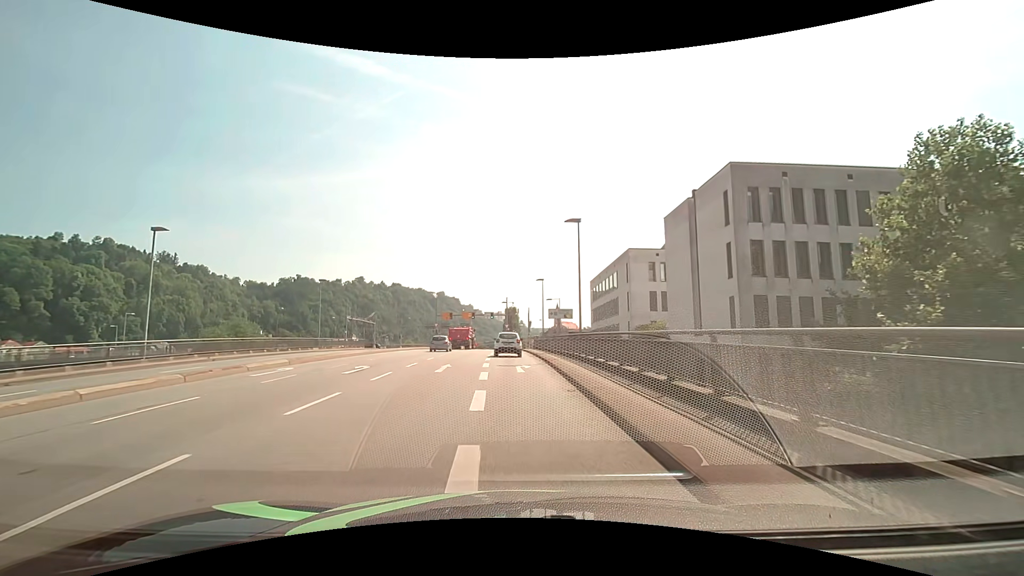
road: primary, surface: asphalt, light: Day
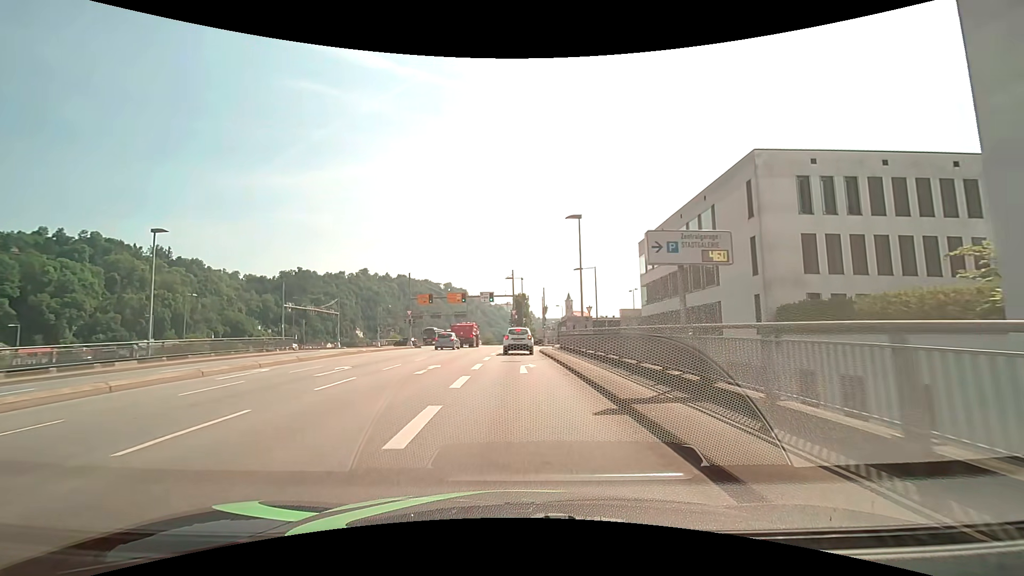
(-0.3, +27.0) m; -2°
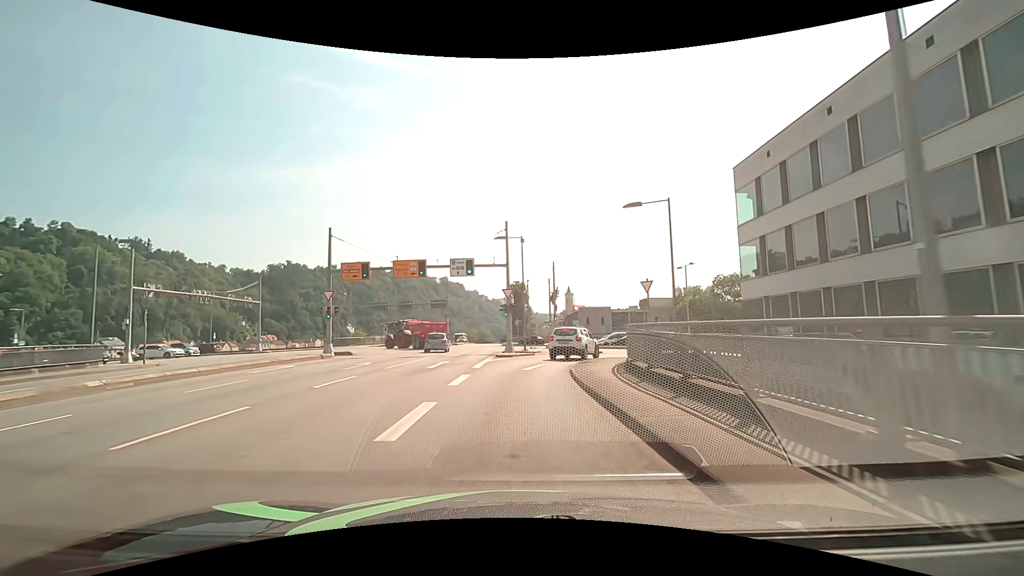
(+0.3, +23.4) m; +1°
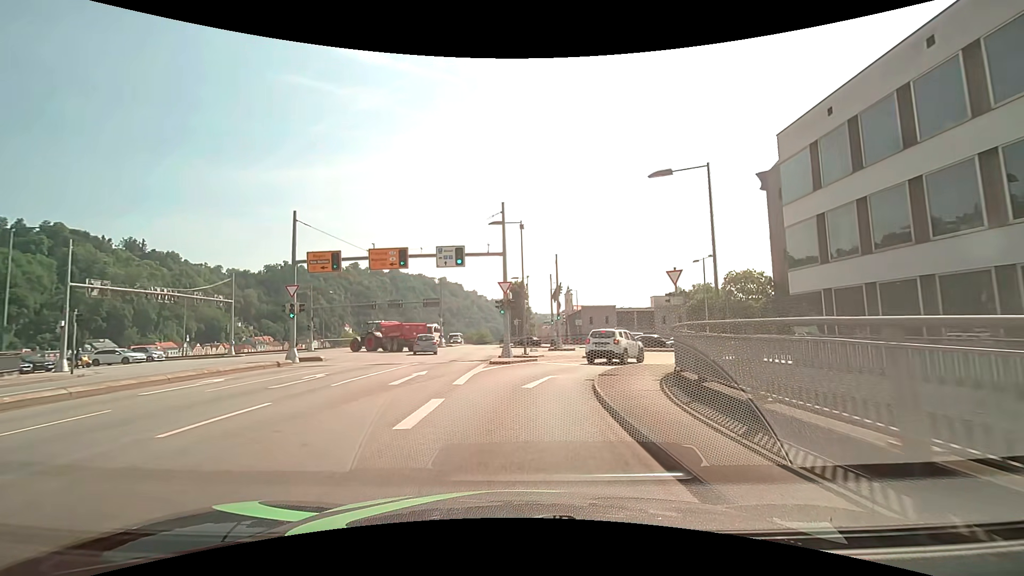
(0.0, +5.1) m; 0°
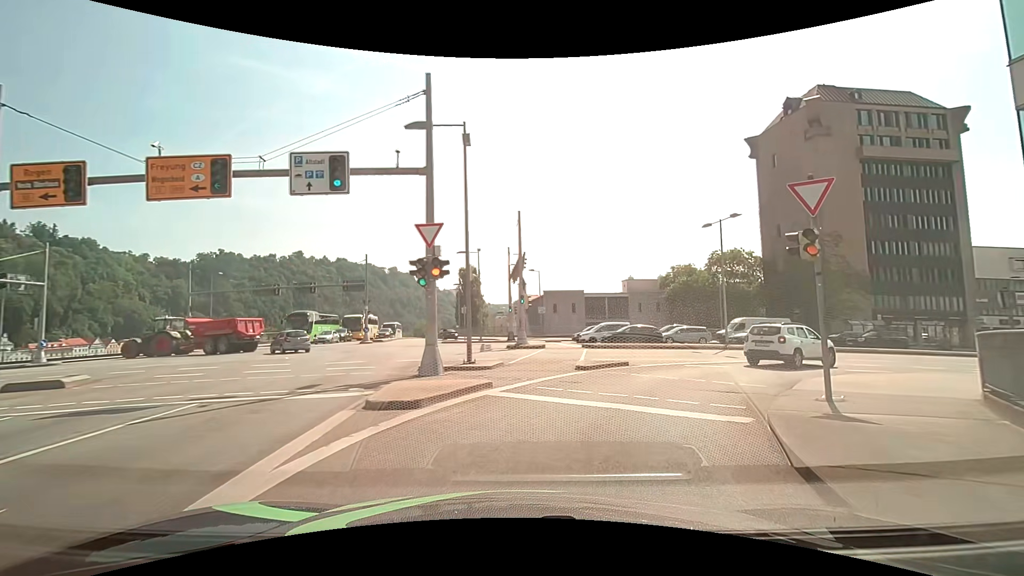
(+0.3, +13.2) m; +6°
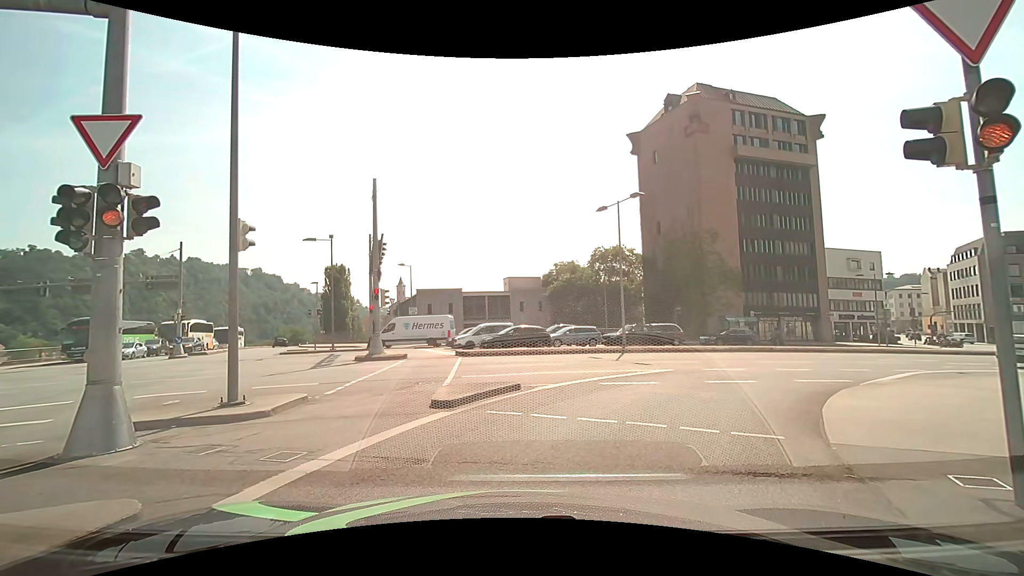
(+0.6, +6.1) m; +10°
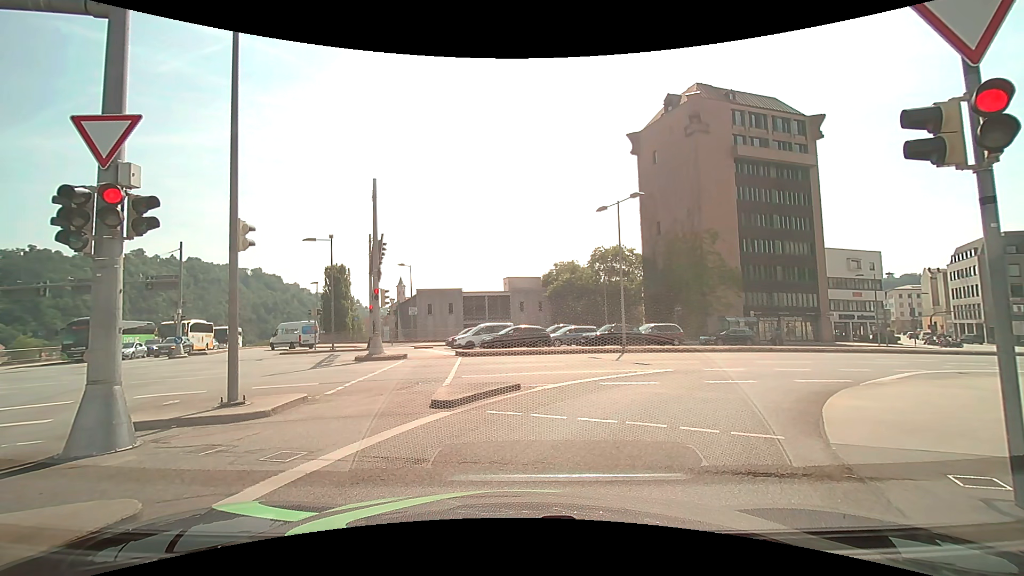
(0.0, 0.0) m; 0°
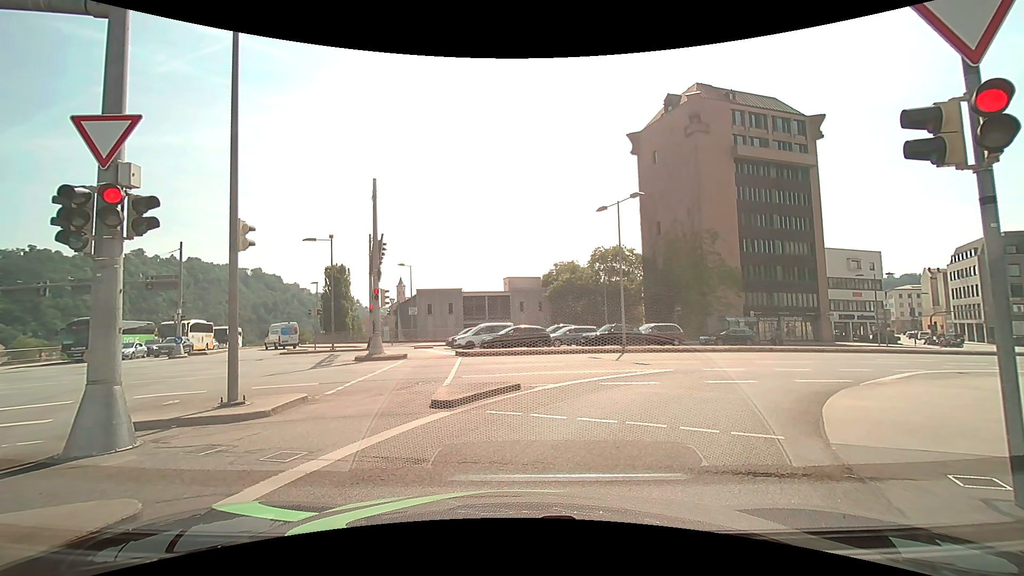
(0.0, 0.0) m; 0°
